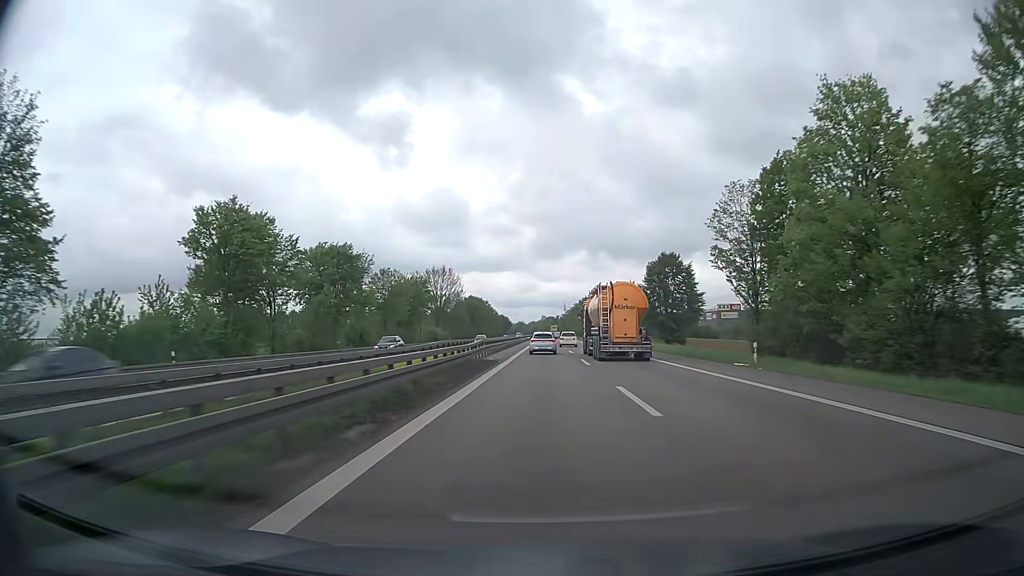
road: trunk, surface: asphalt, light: Day
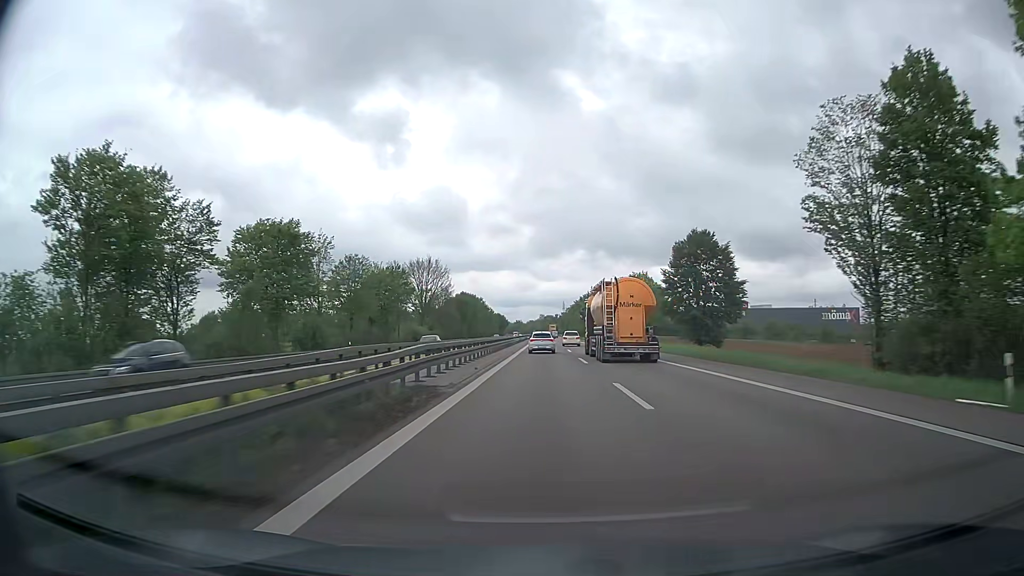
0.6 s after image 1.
(0.0, +17.2) m; 0°
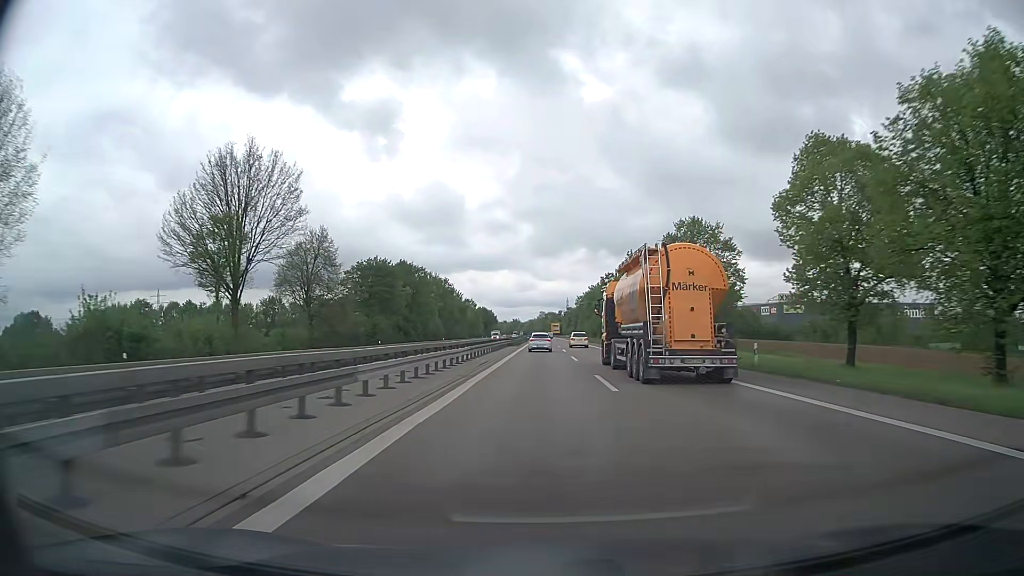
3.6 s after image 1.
(+0.3, +86.2) m; 0°
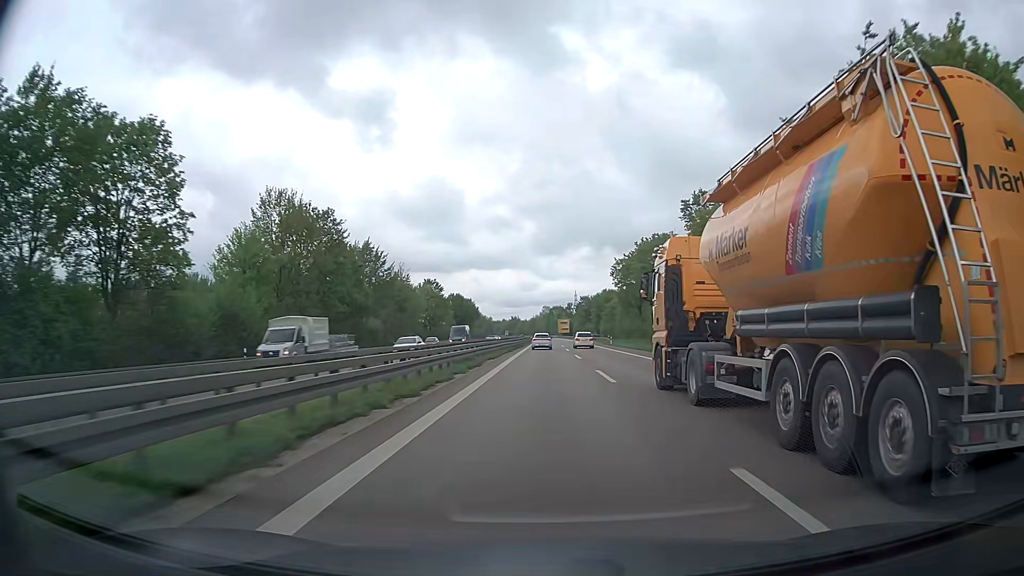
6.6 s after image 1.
(-0.4, +87.4) m; 0°
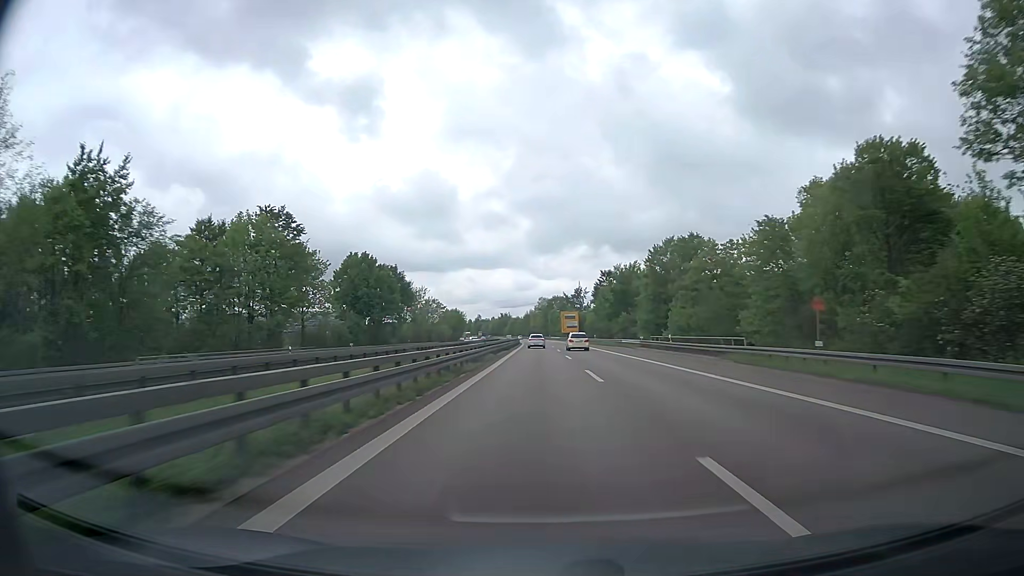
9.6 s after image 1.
(+0.3, +89.3) m; 0°
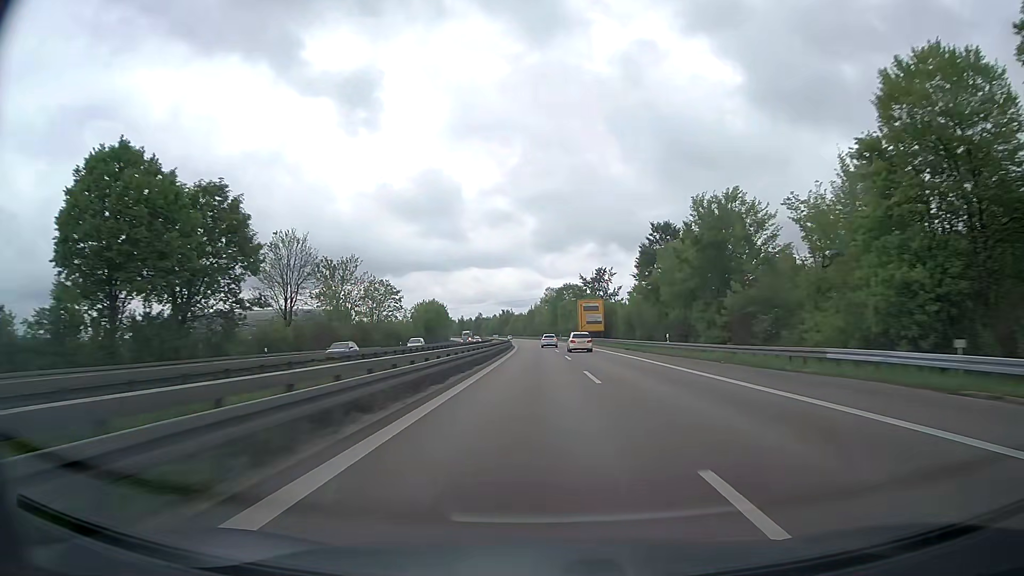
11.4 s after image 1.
(-0.1, +54.7) m; 0°
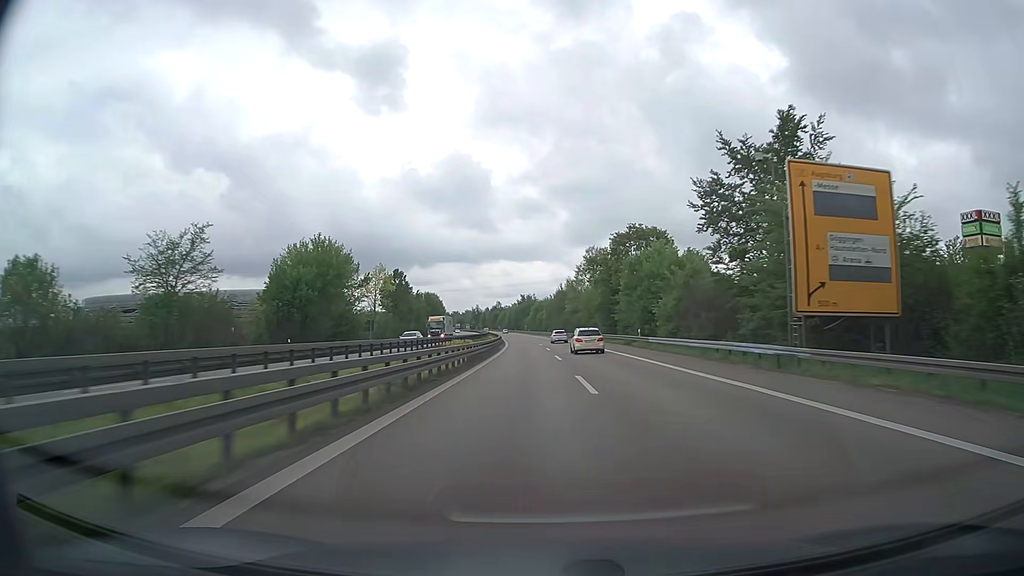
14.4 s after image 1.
(-1.5, +93.8) m; -2°
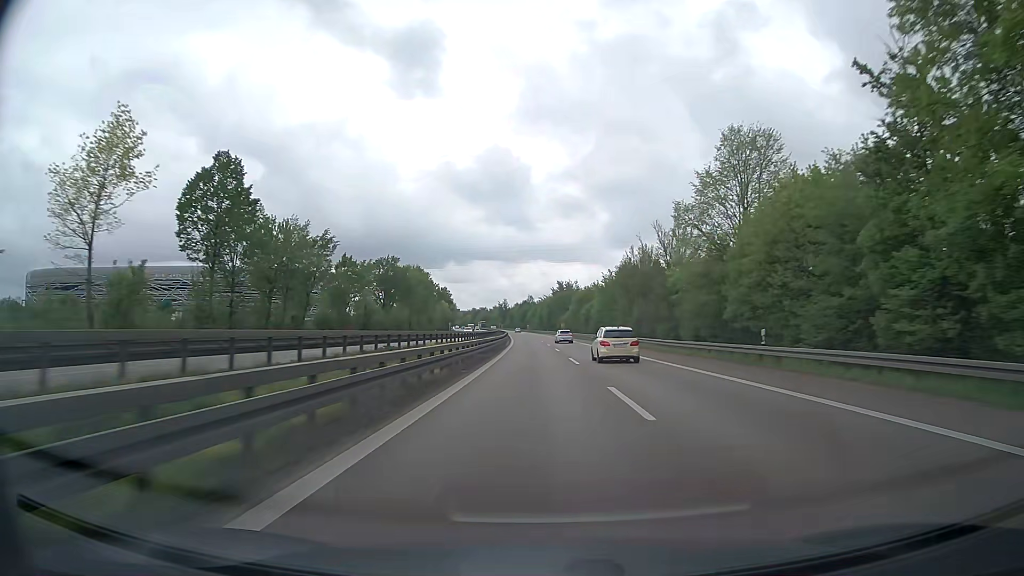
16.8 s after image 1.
(-2.2, +76.4) m; -3°
(0, +10) (0, +20) (0, +30) (-1, +40) (-1, +50) (-1, +60) (-2, +70) (-2, +80) (-2, +90) (-3, +100) m
